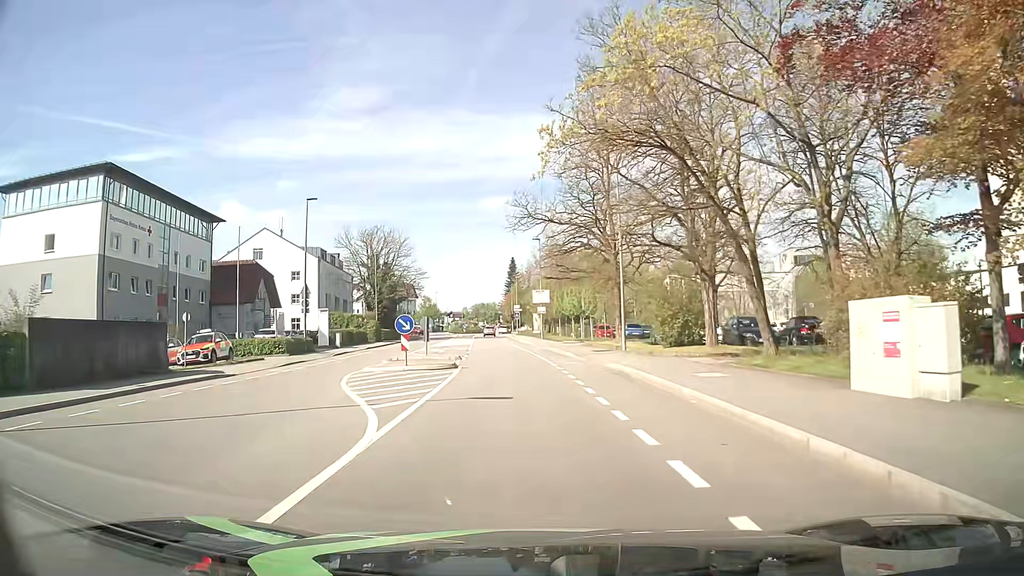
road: tertiary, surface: asphalt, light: Day
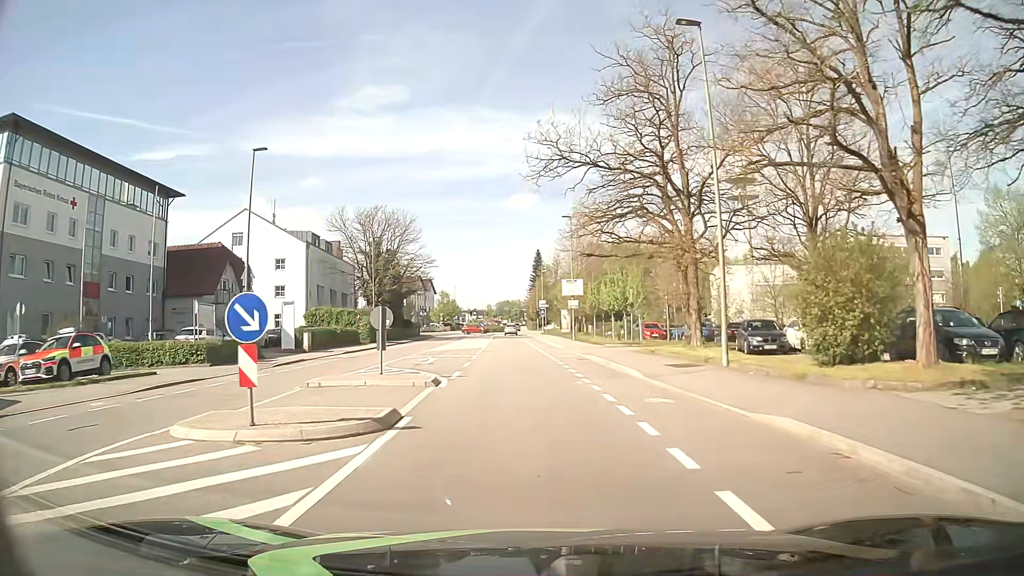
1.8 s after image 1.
(-0.3, +13.4) m; -2°
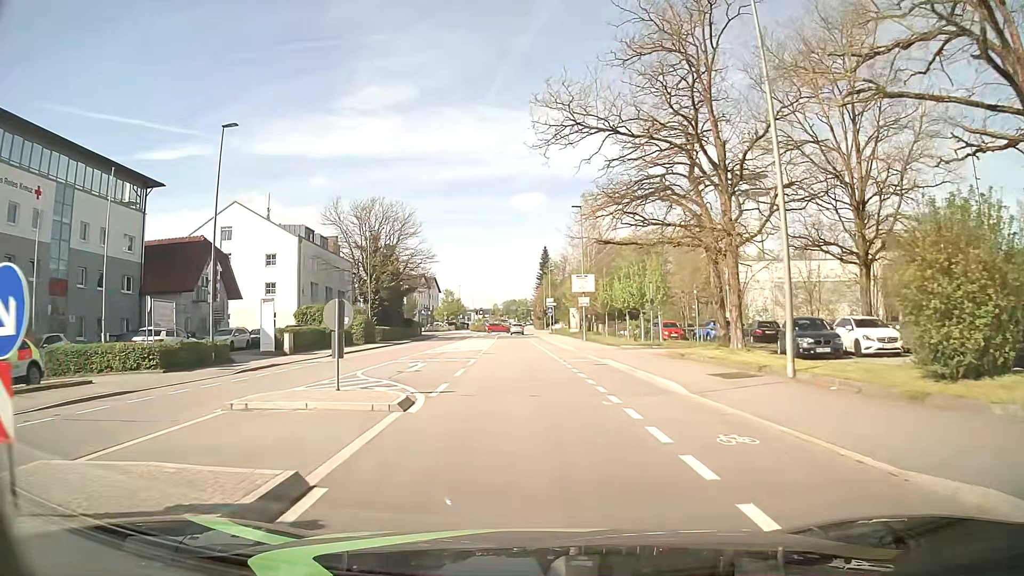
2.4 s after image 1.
(0.0, +4.5) m; -1°
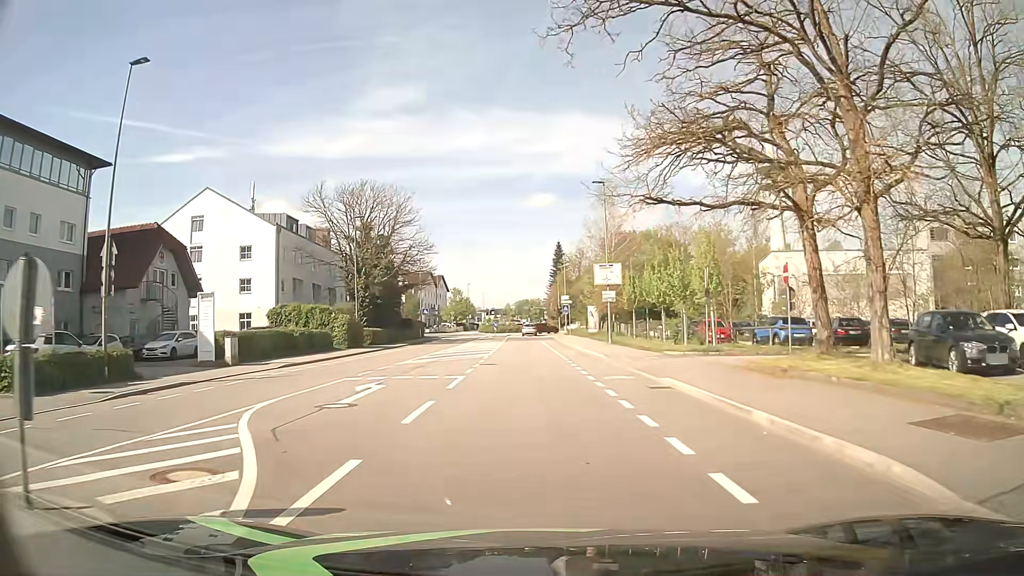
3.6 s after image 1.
(-0.1, +8.9) m; -1°
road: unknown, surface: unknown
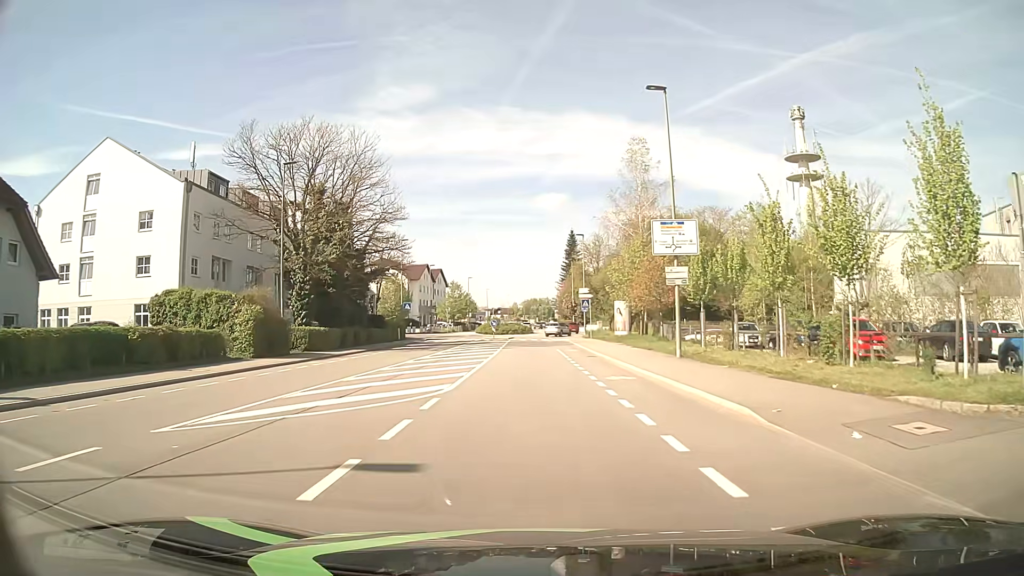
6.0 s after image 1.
(-0.3, +17.9) m; -1°
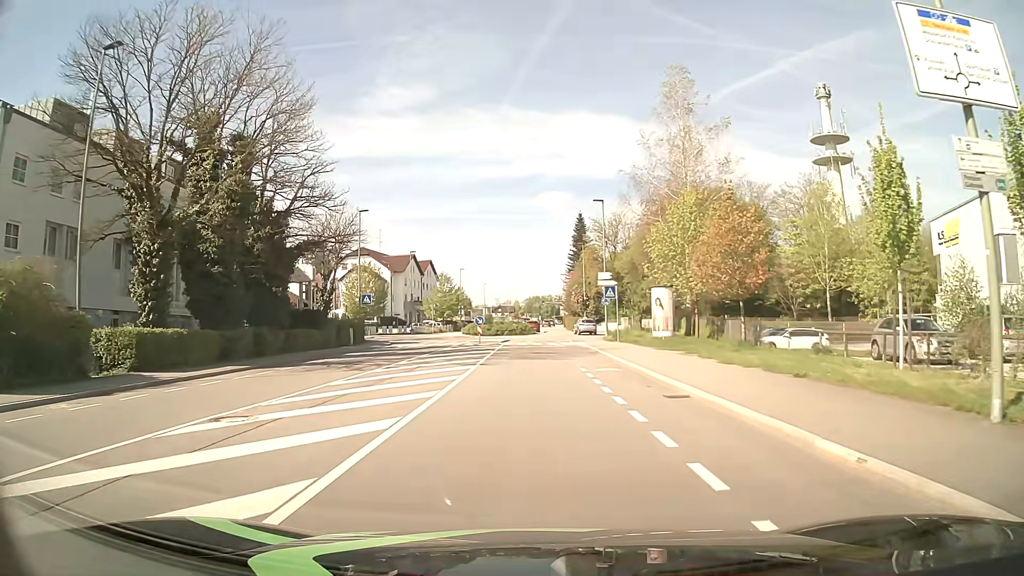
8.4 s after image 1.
(+0.1, +17.9) m; 0°
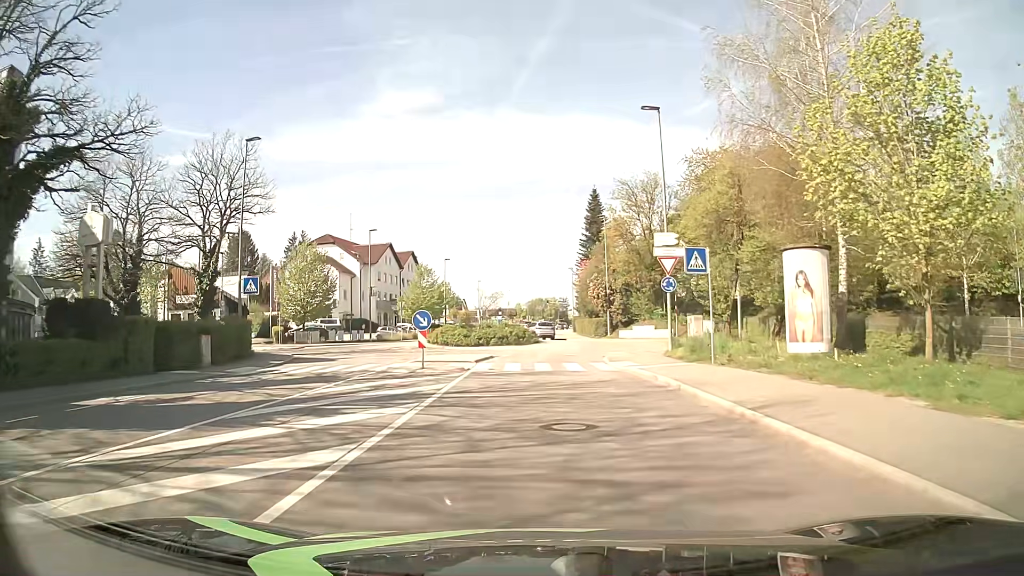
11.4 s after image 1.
(0.0, +22.3) m; 0°
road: tertiary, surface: asphalt
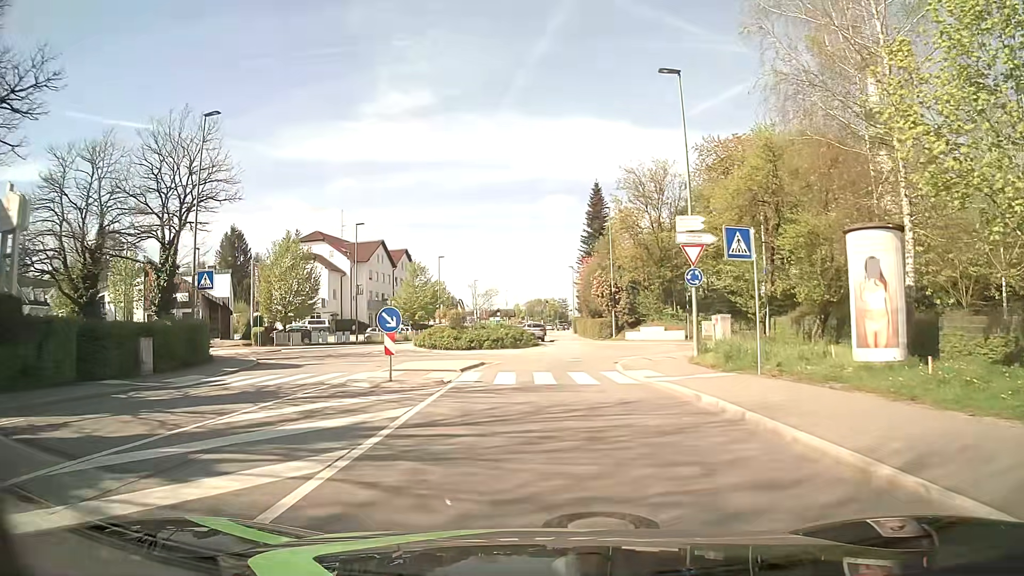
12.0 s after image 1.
(0.0, +4.4) m; -1°
(0, +10) (0, +20) (+3, +30) (+6, +39) (+3, +48) (0, +58) (0, +68) (+1, +78) (+1, +88) (+2, +98) m
